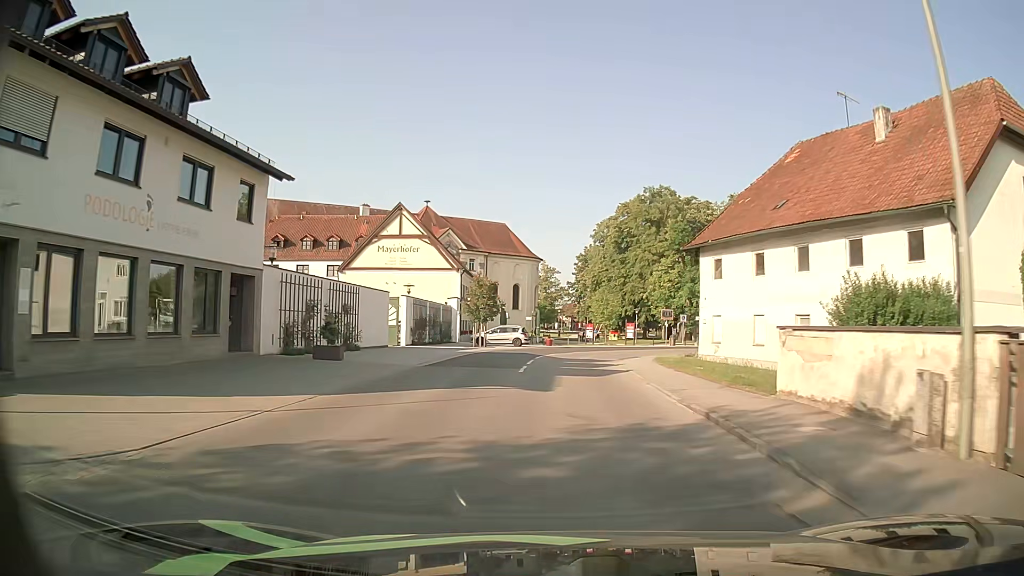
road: secondary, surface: asphalt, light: Day
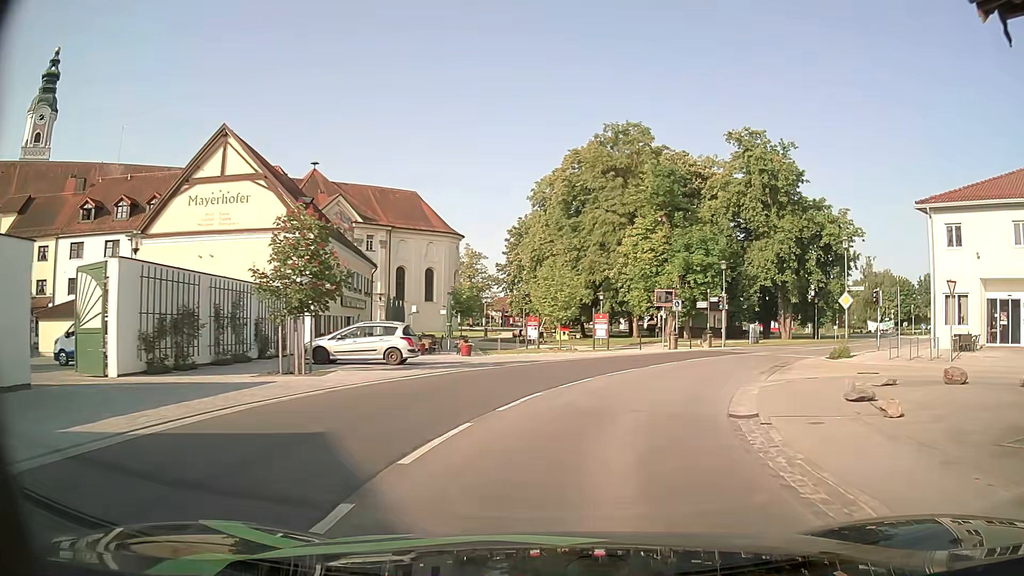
(+0.5, +26.2) m; +6°
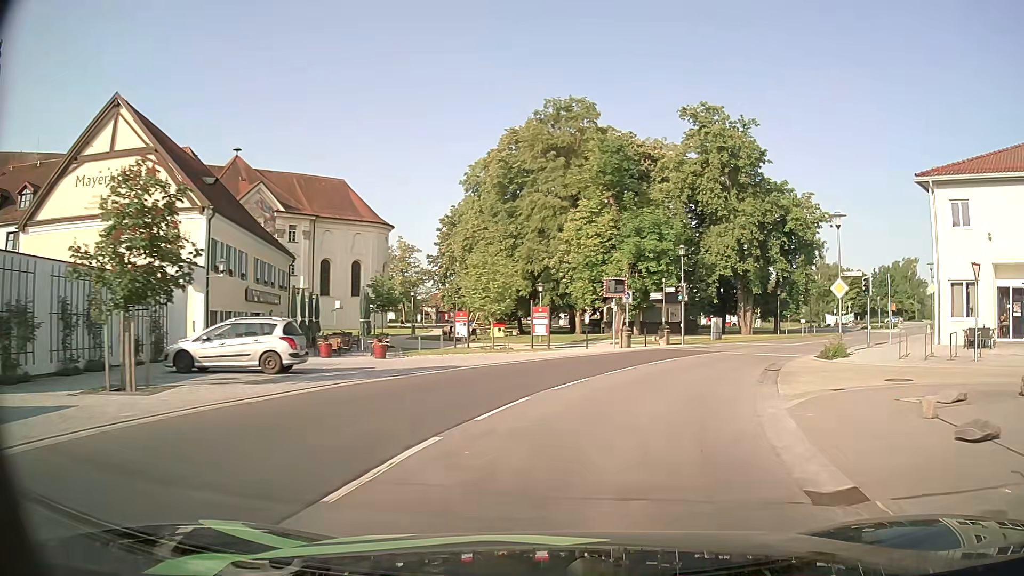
(+0.2, +5.9) m; +4°
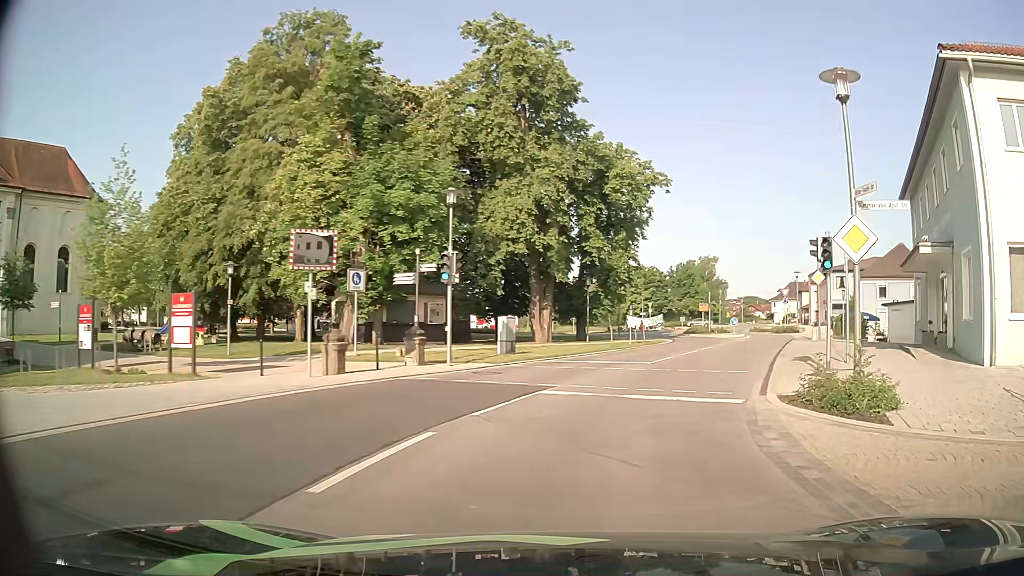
(+2.8, +16.9) m; +20°
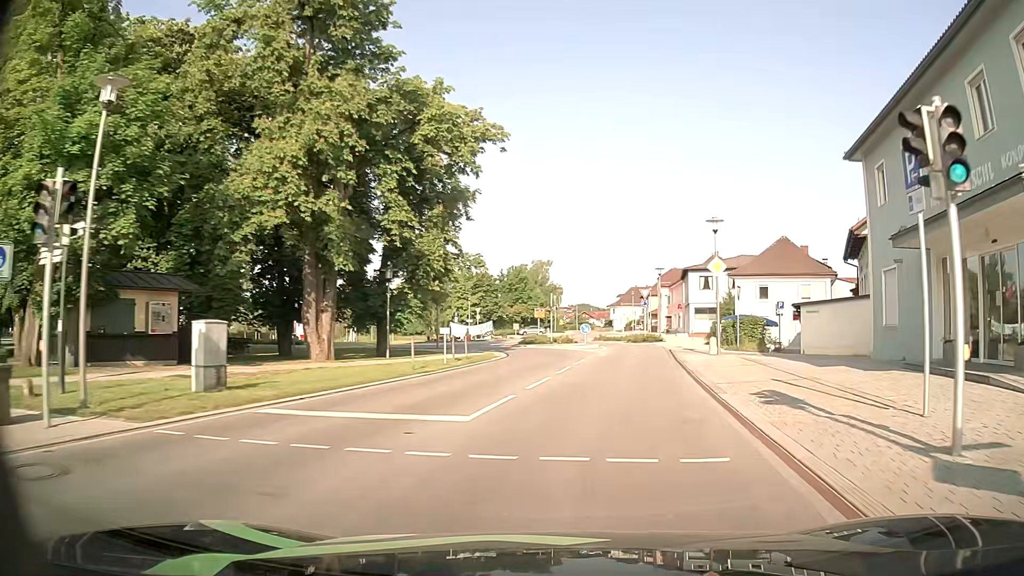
(+1.6, +11.6) m; +15°
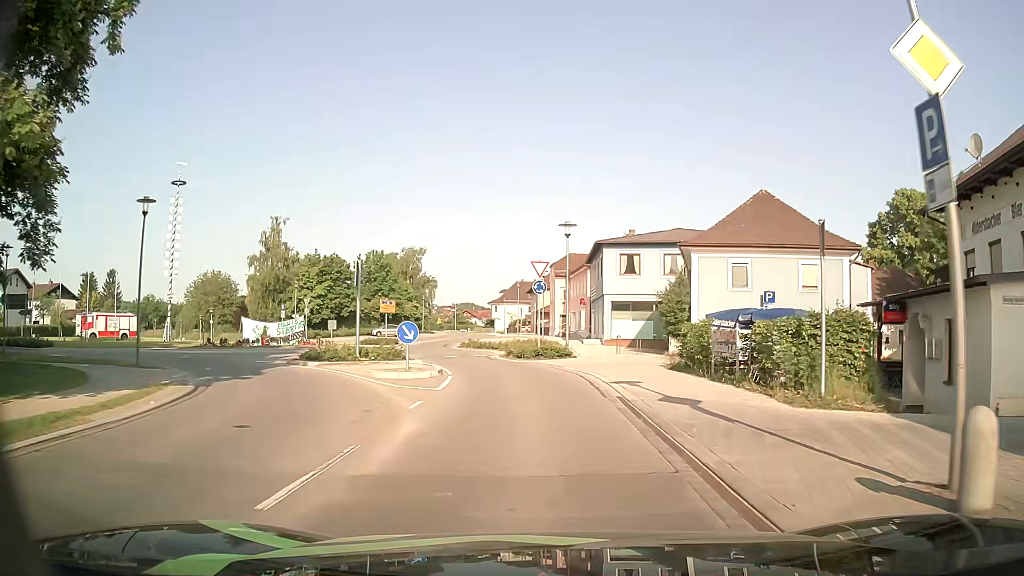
(+2.7, +22.9) m; +10°
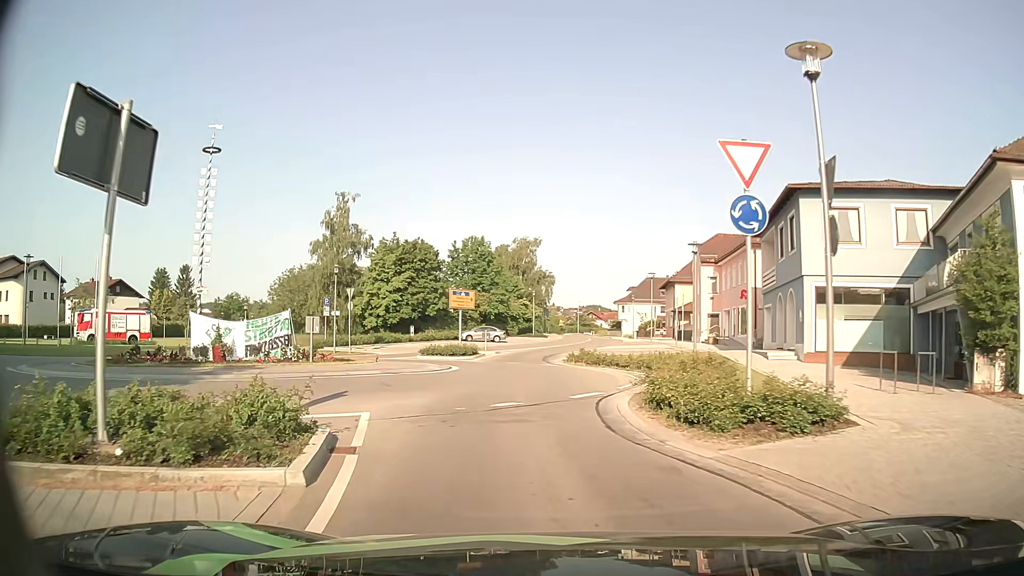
(-1.1, +18.7) m; -10°
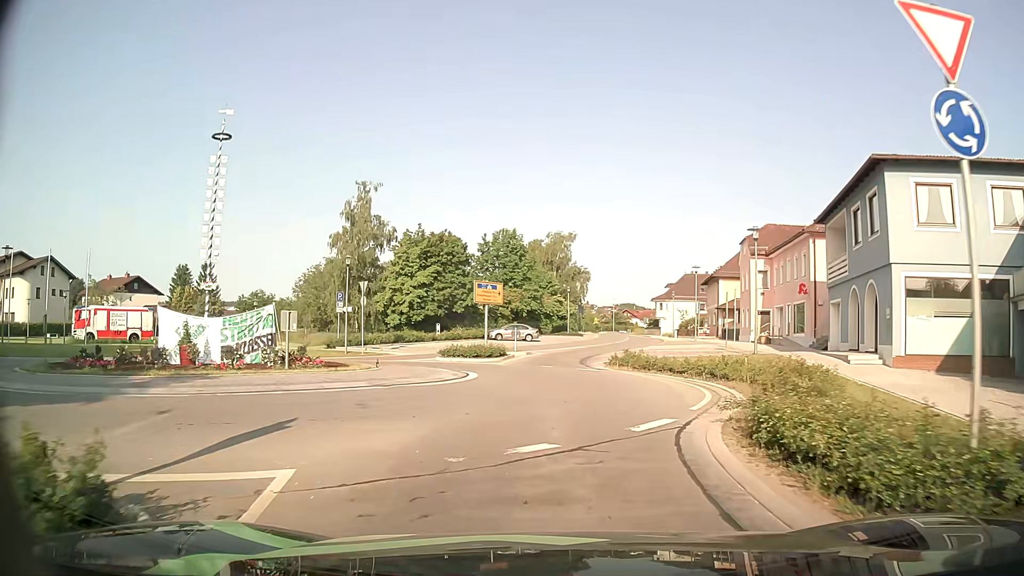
(-0.2, +4.8) m; -4°
(0, +10) (0, +20) (0, +30) (+2, +40) (+5, +49) (+7, +59) (+9, +69) (+11, +79) (+12, +89) (+13, +99) m
